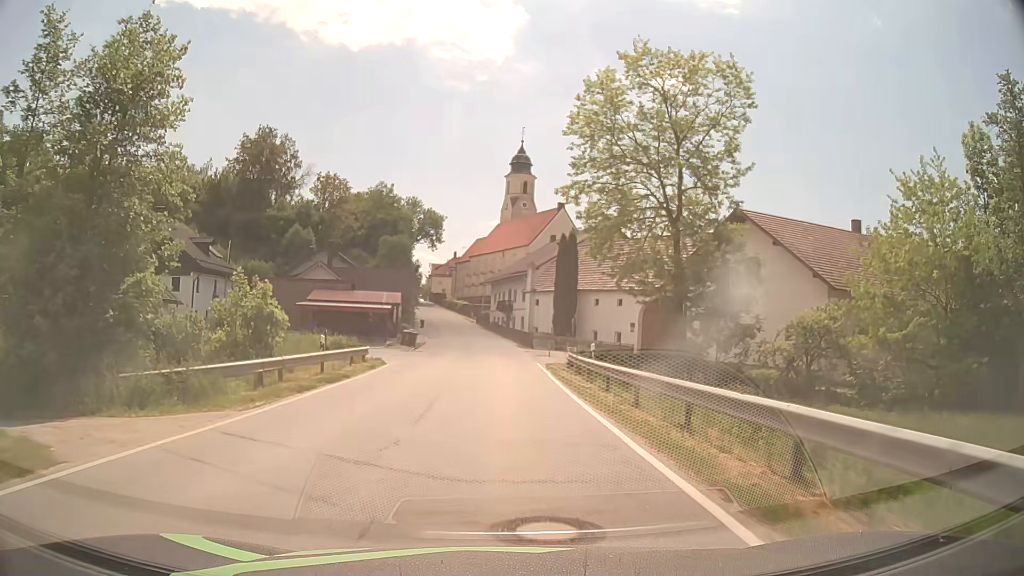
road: secondary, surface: asphalt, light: Day
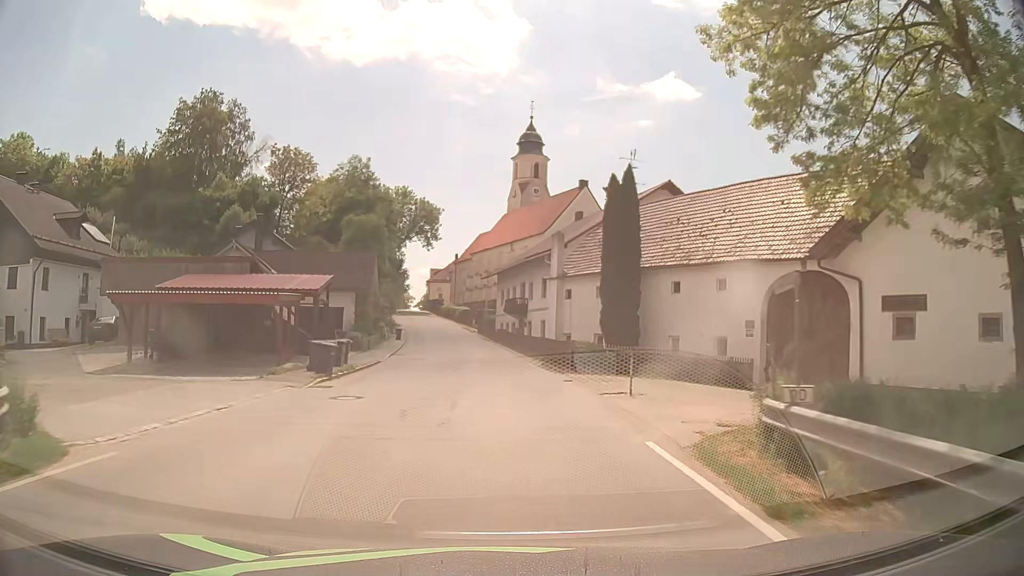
(-0.1, +22.8) m; -1°
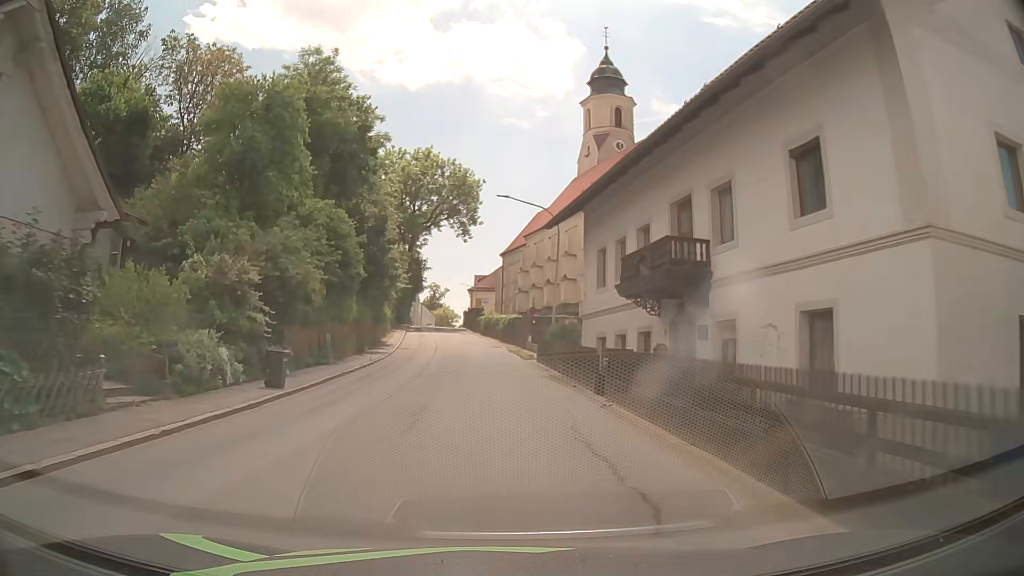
(-1.4, +37.3) m; -5°
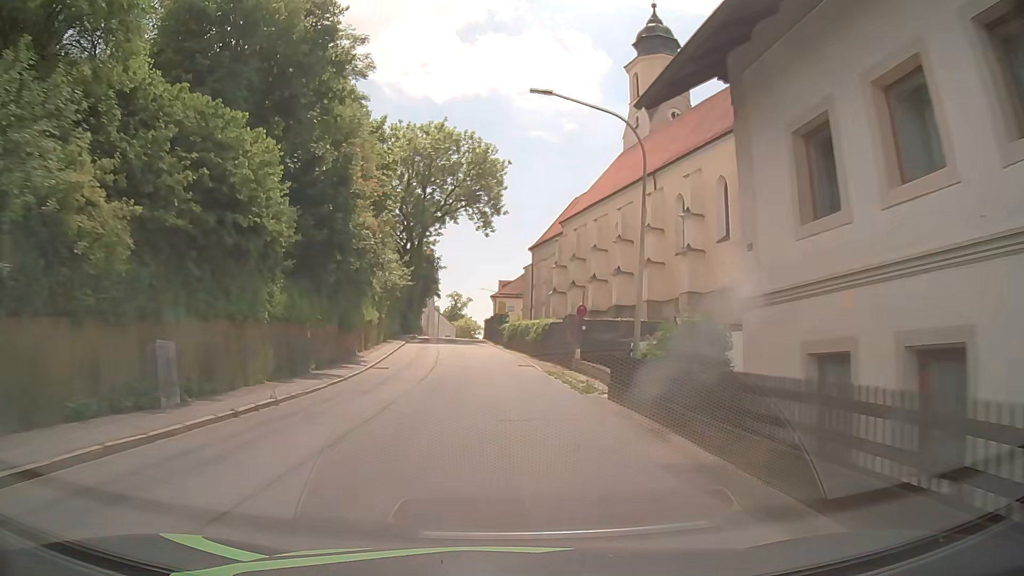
(-0.4, +14.7) m; -3°
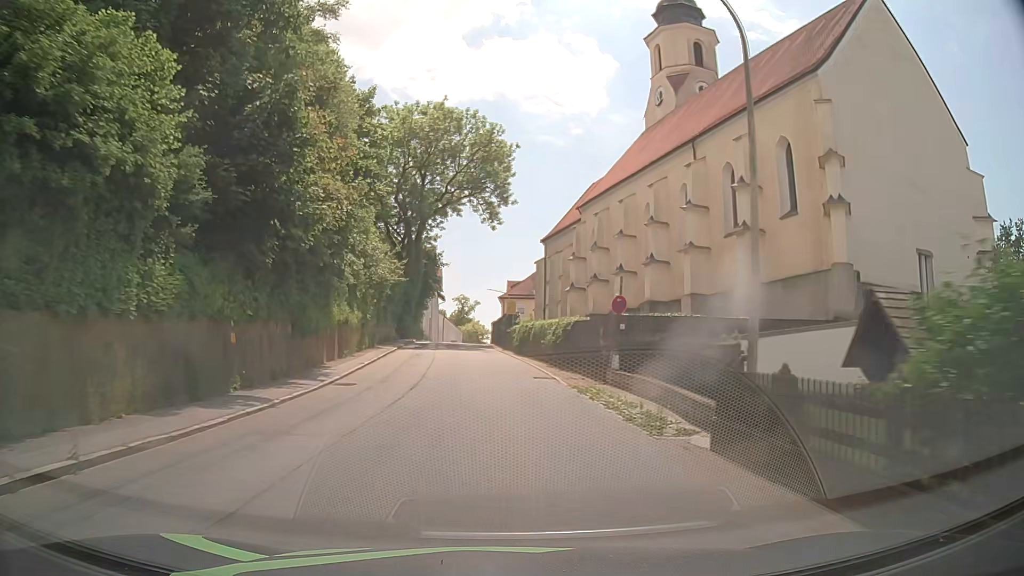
(0.0, +7.3) m; -1°
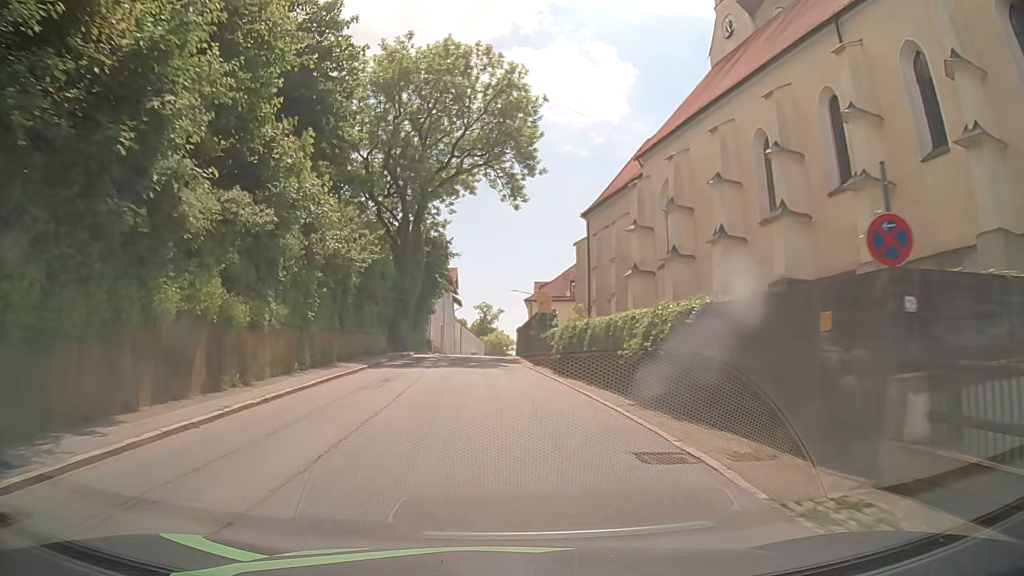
(-0.2, +14.6) m; -2°
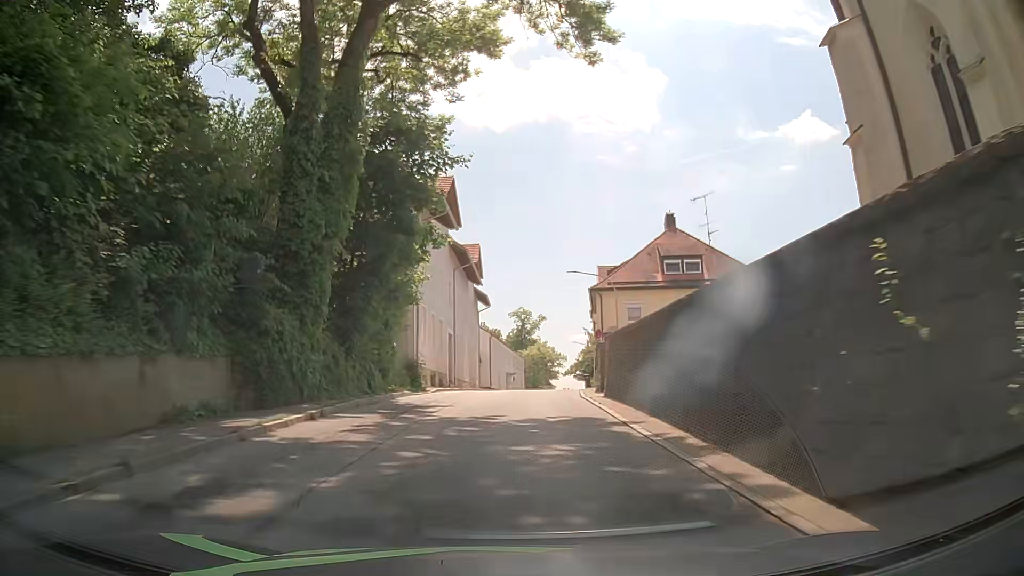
(-1.3, +29.3) m; -4°
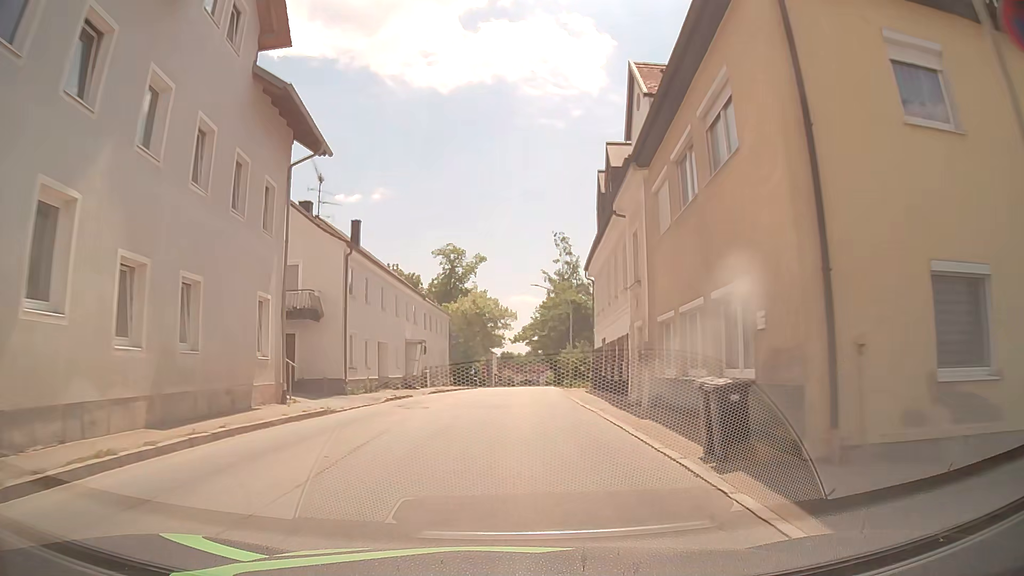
(+2.6, +37.9) m; +6°
(0, +10) (0, +20) (+1, +30) (+1, +40) (+2, +50) (+2, +60) (+2, +70) (+3, +80) (+3, +90) (+4, +100) m
